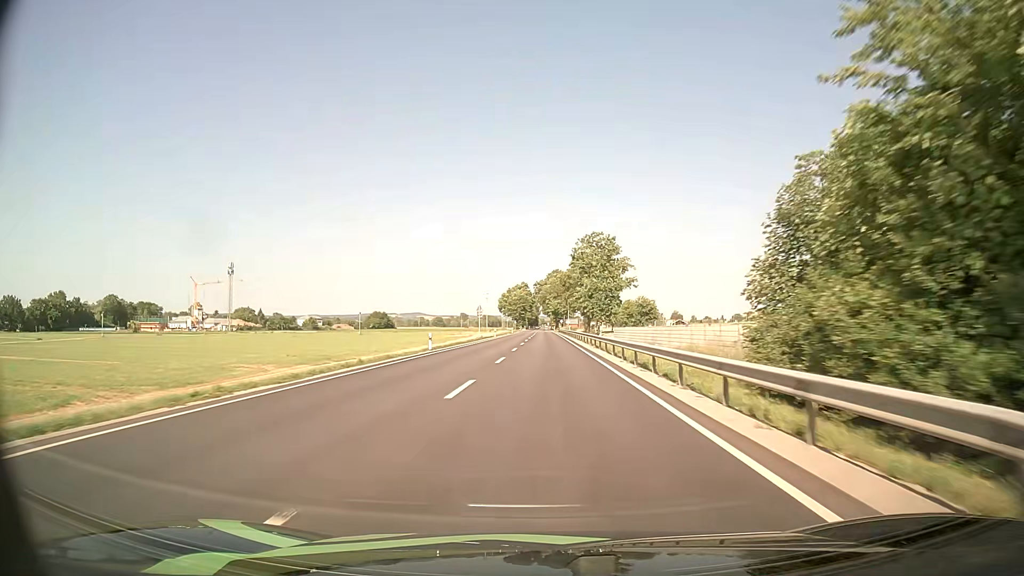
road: primary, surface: asphalt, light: Day
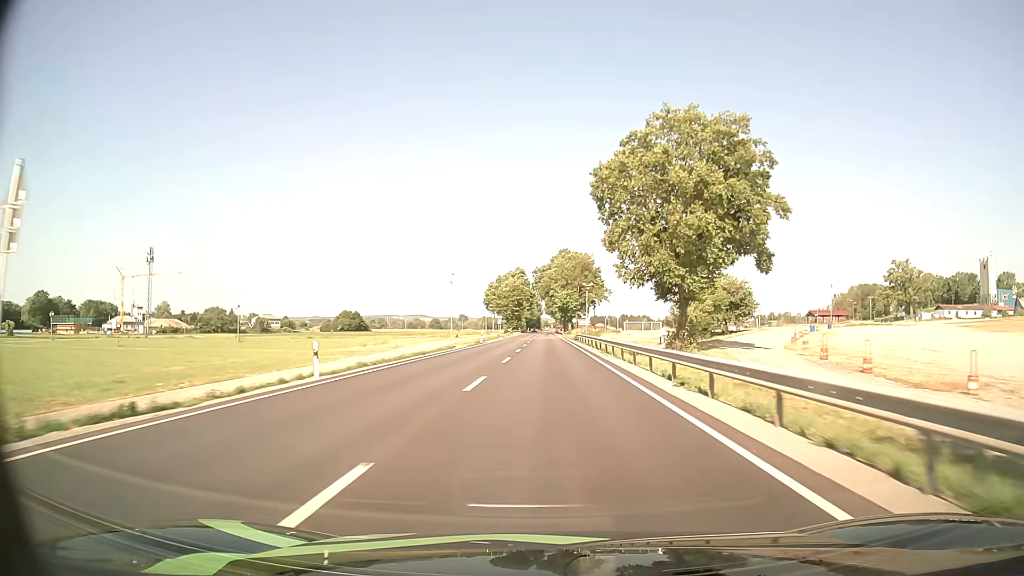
(-0.4, +70.8) m; 0°
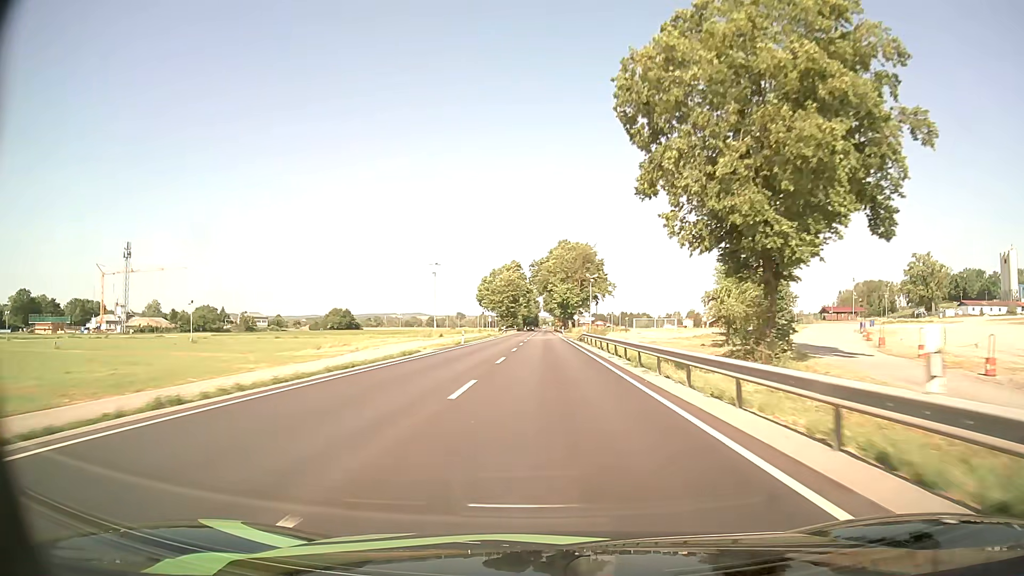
(0.0, +14.1) m; 0°
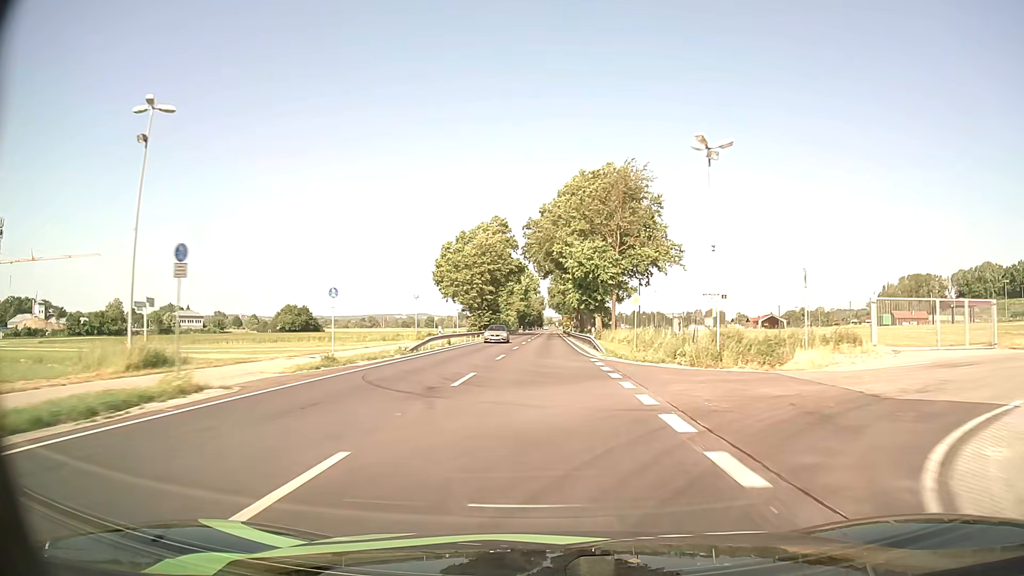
(+0.1, +70.2) m; 0°
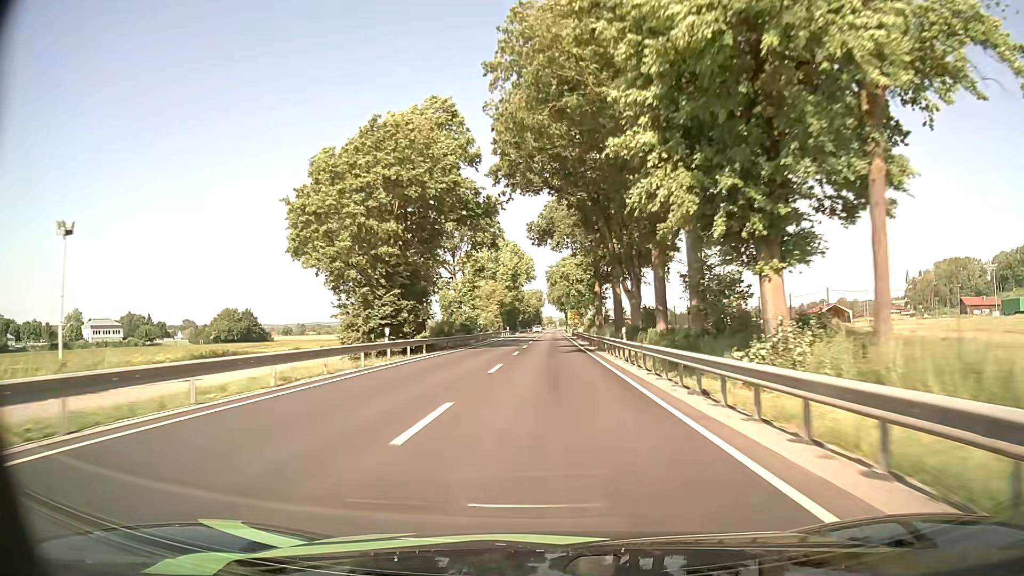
(-0.1, +55.8) m; 0°
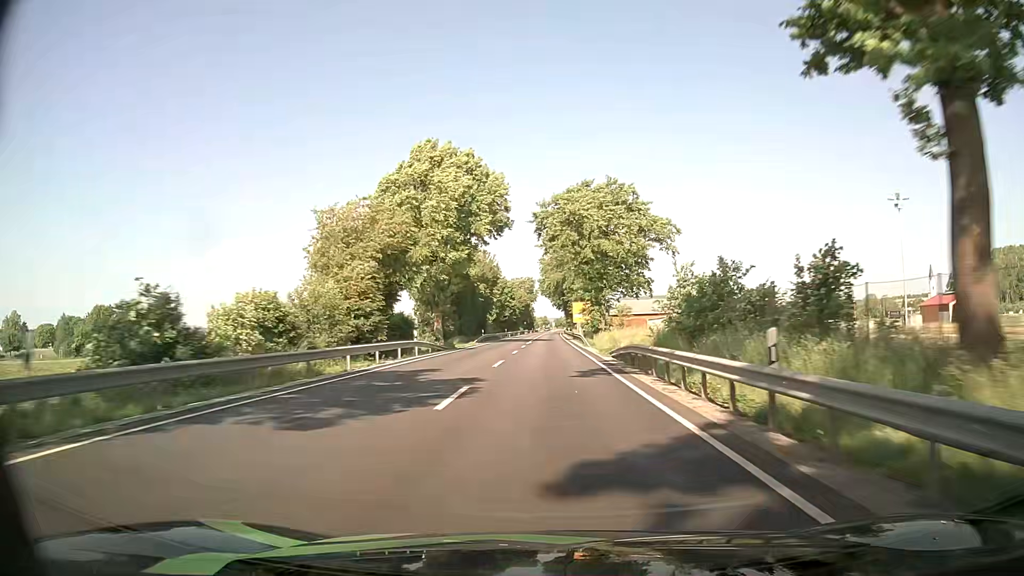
(+0.2, +69.3) m; 0°
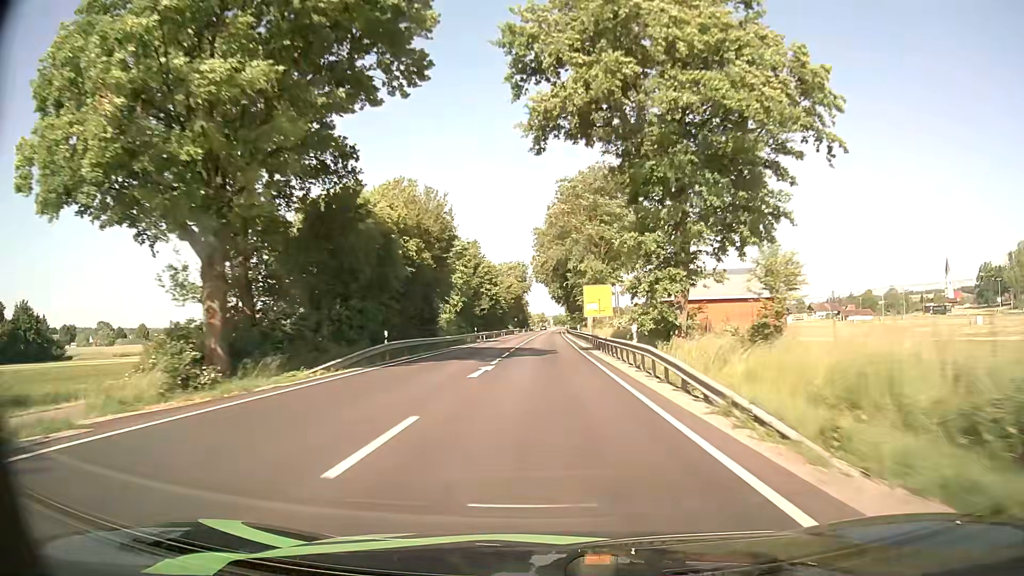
(+0.1, +41.4) m; 0°
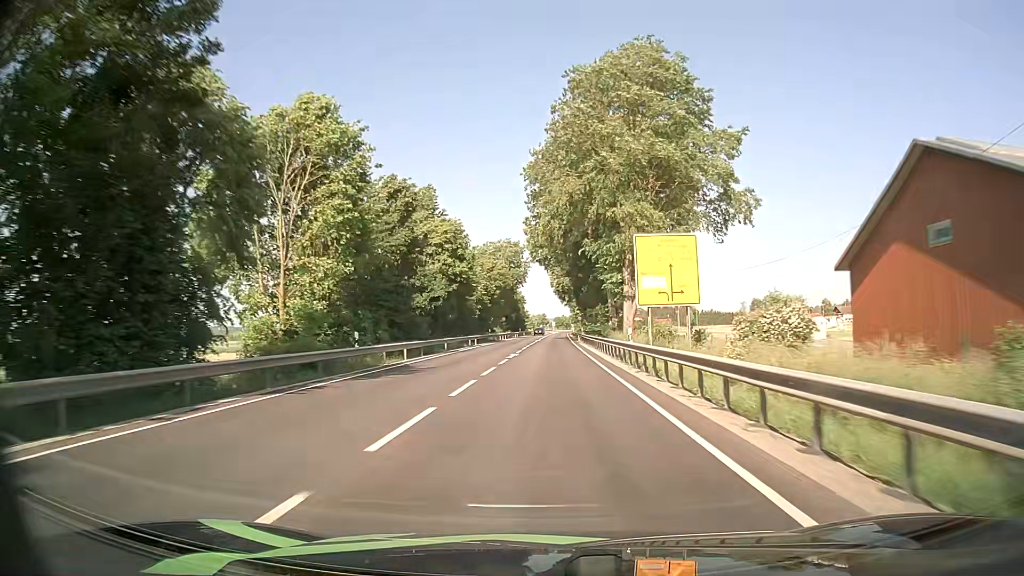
(-0.1, +41.2) m; 0°
(0, +10) (0, +20) (0, +30) (0, +40) (0, +50) (0, +60) (0, +70) (0, +80) (+1, +90) (+1, +100) m
